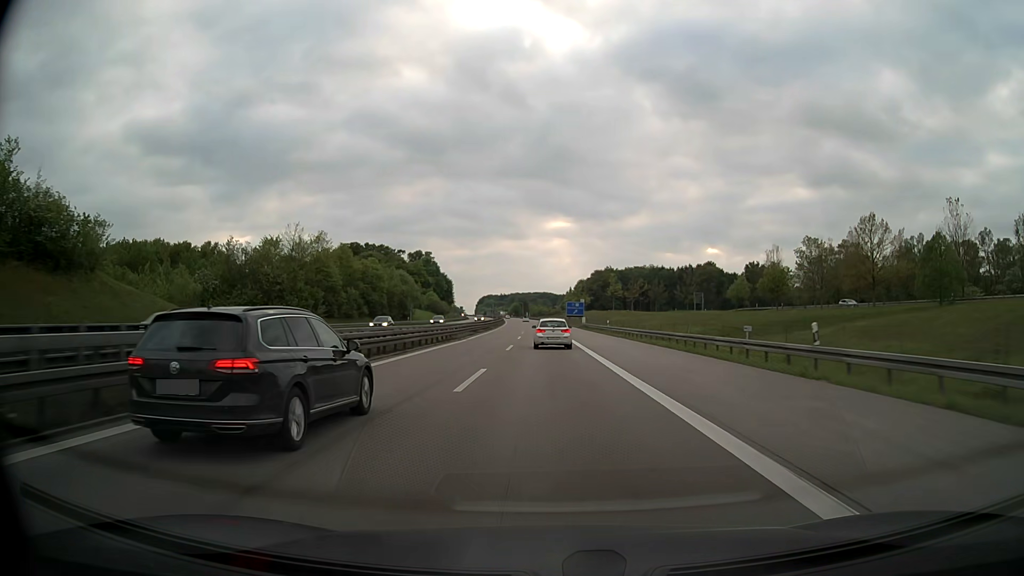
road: motorway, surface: asphalt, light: Day
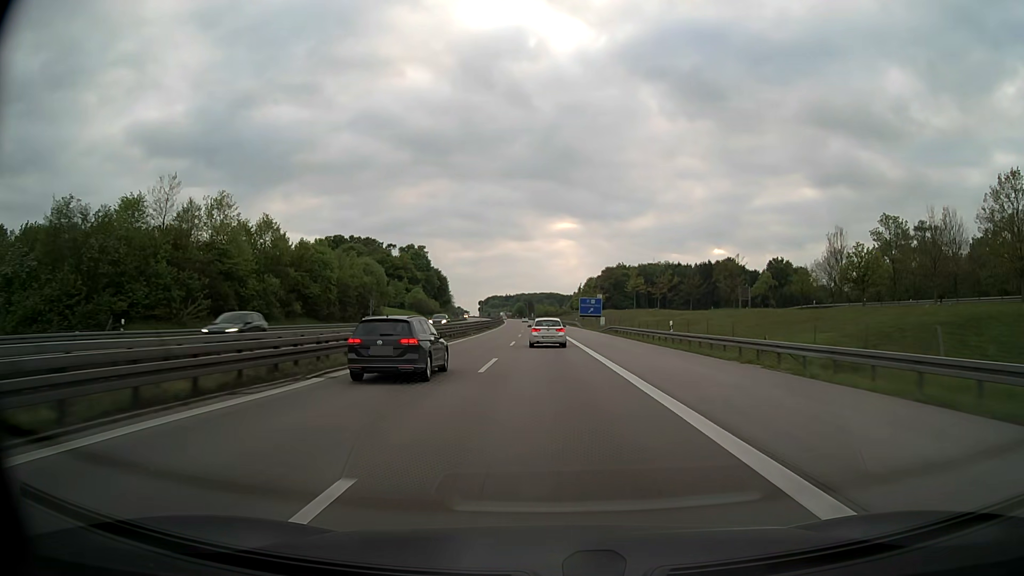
(-0.1, +31.5) m; -1°
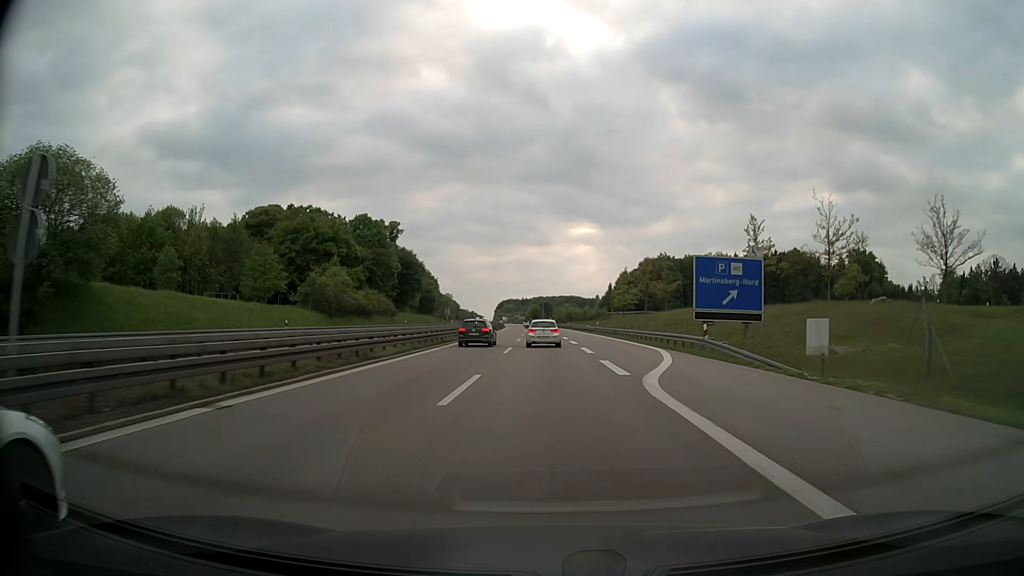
(-1.0, +79.3) m; -2°
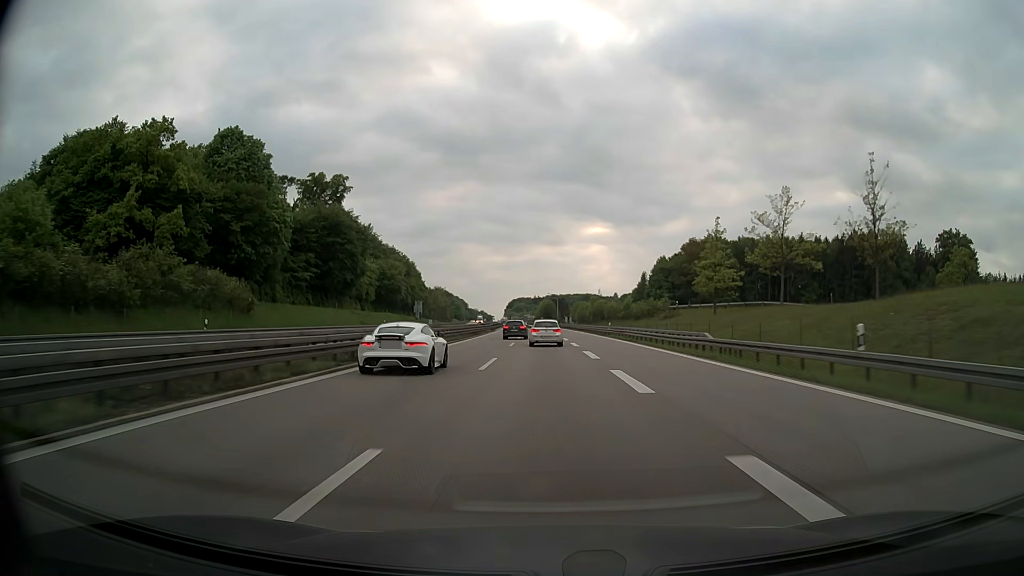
(-0.5, +64.6) m; -1°
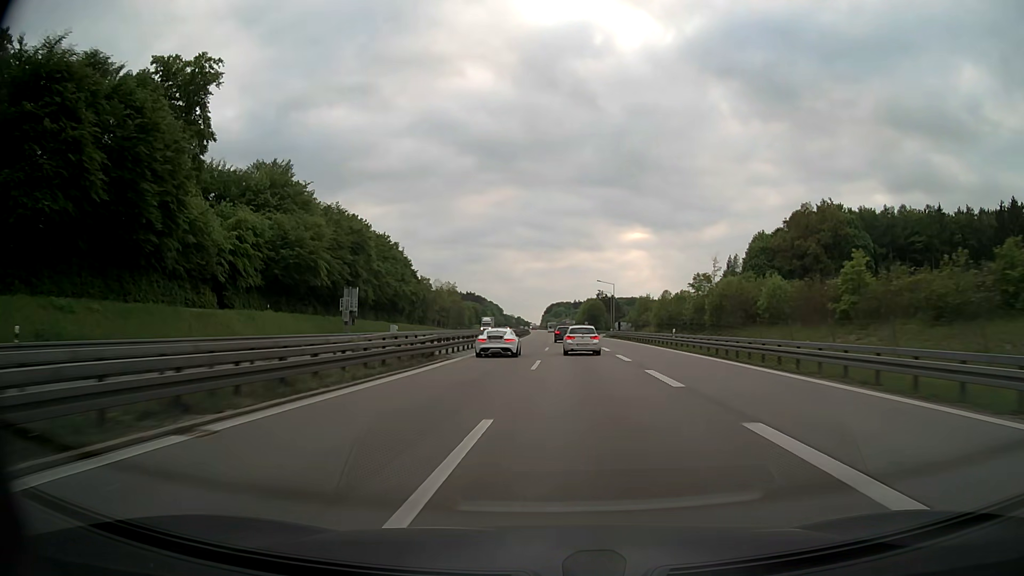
(-1.3, +70.2) m; -3°
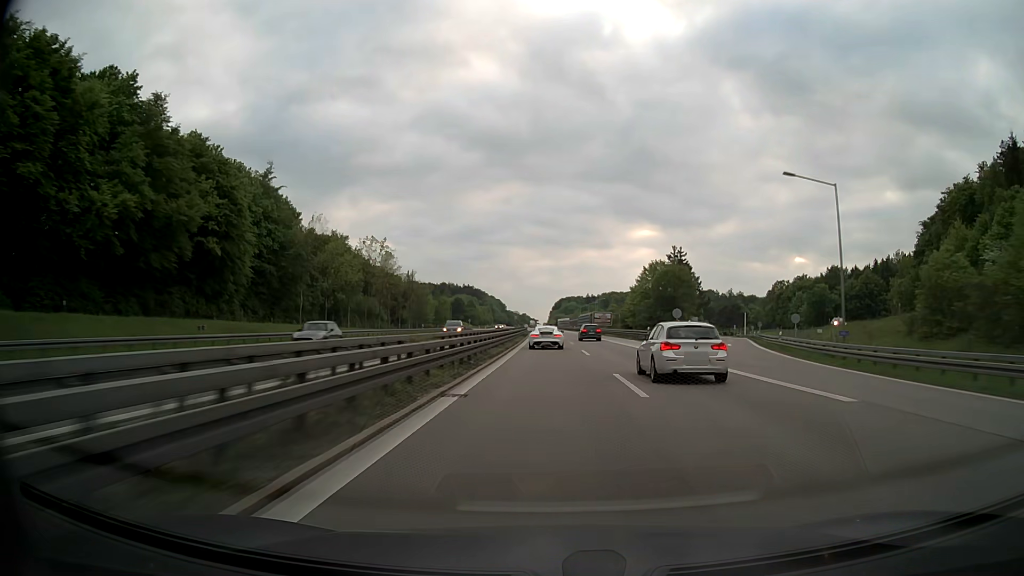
(-1.8, +100.5) m; -1°
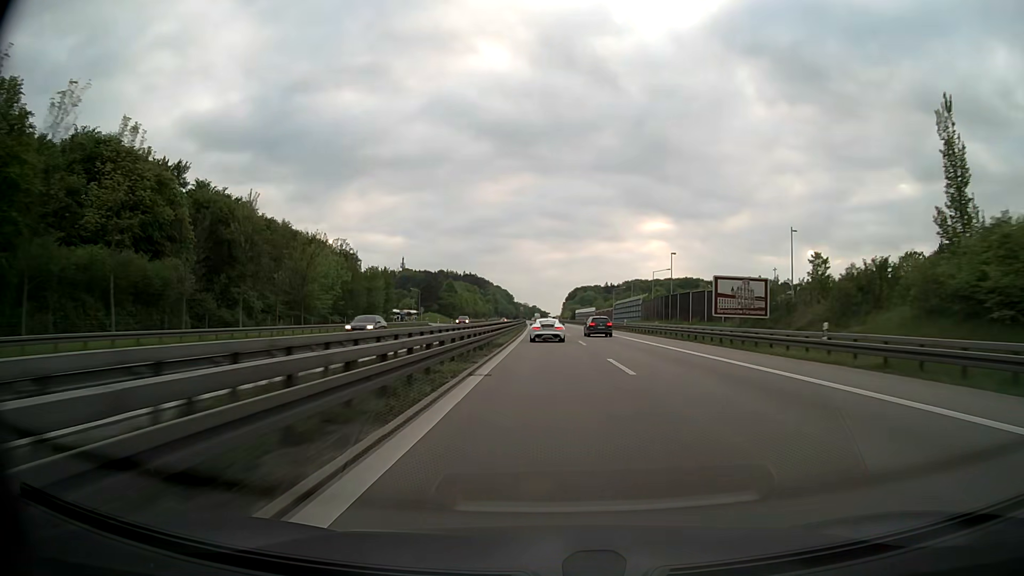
(-0.4, +87.4) m; -1°
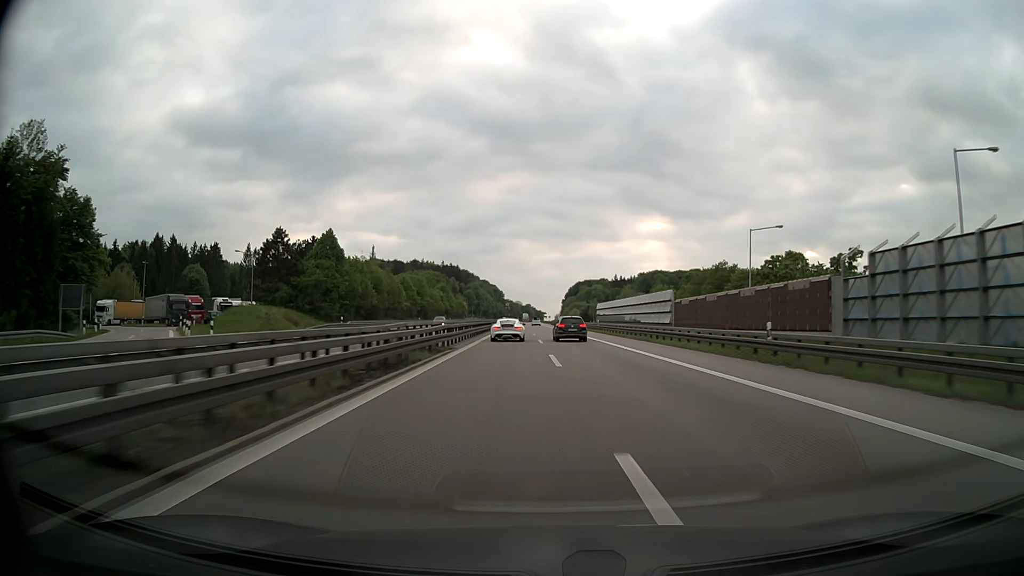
(-0.3, +105.3) m; 0°
(0, +10) (0, +20) (0, +30) (0, +40) (0, +50) (0, +60) (0, +70) (0, +80) (0, +90) (-1, +100) m
